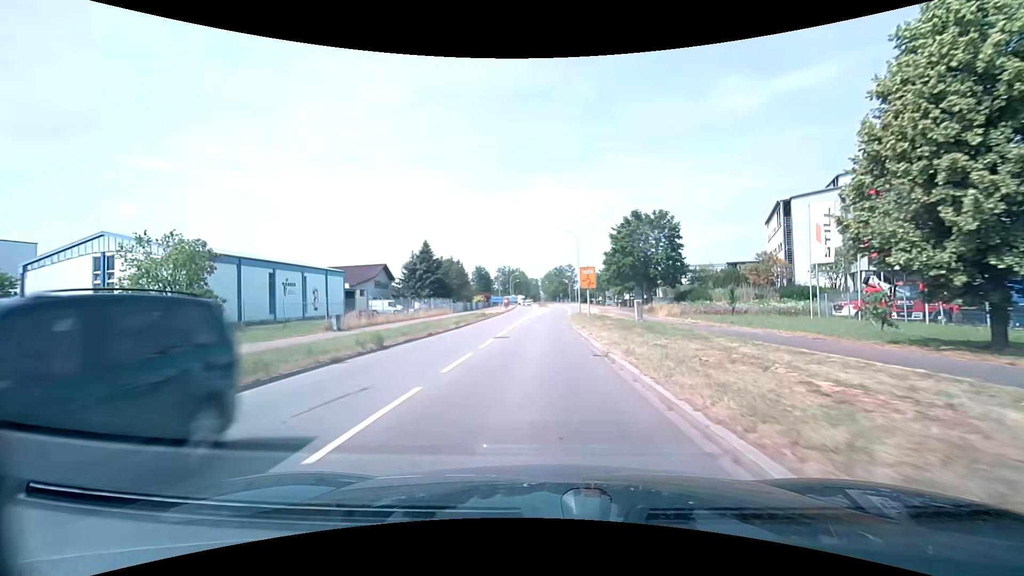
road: secondary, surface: asphalt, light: Day
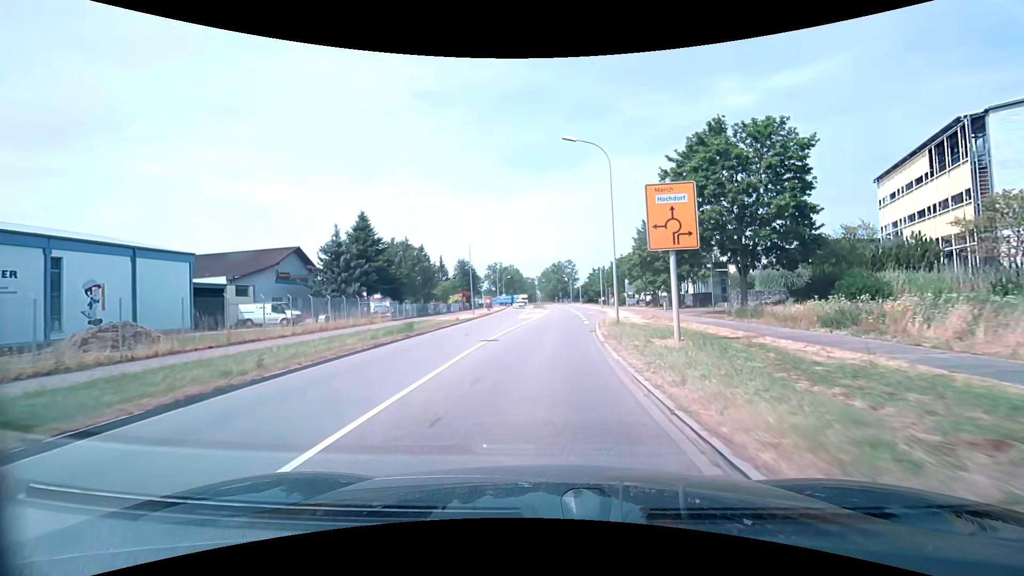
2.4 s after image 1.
(0.0, +29.1) m; 0°
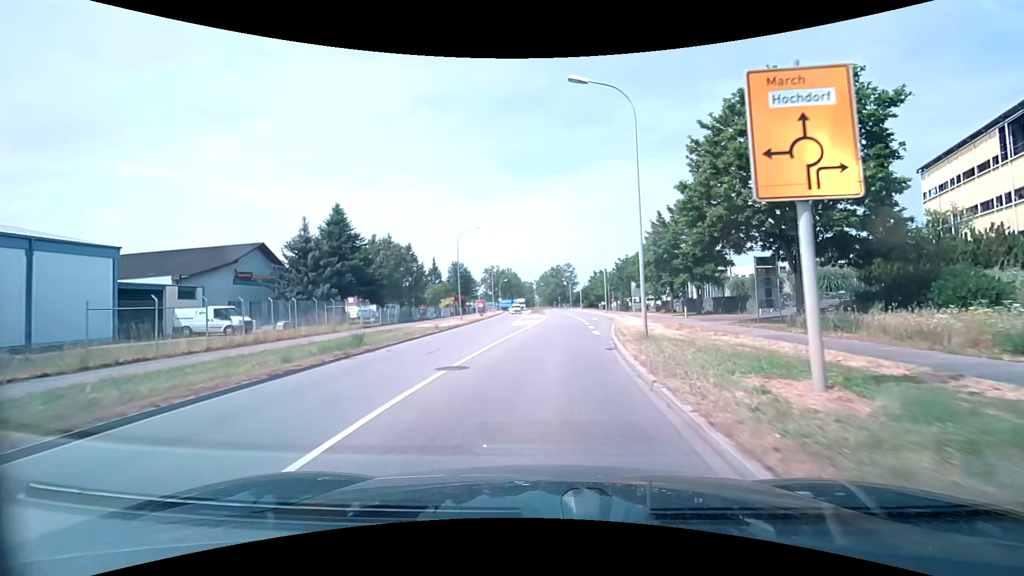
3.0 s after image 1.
(0.0, +6.9) m; 0°
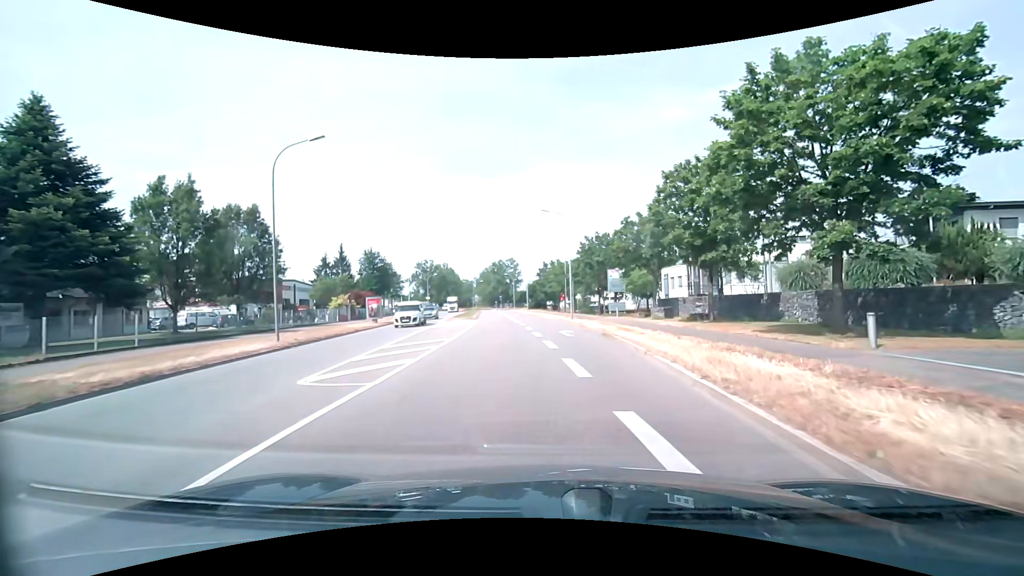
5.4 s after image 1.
(+0.9, +25.6) m; +6°
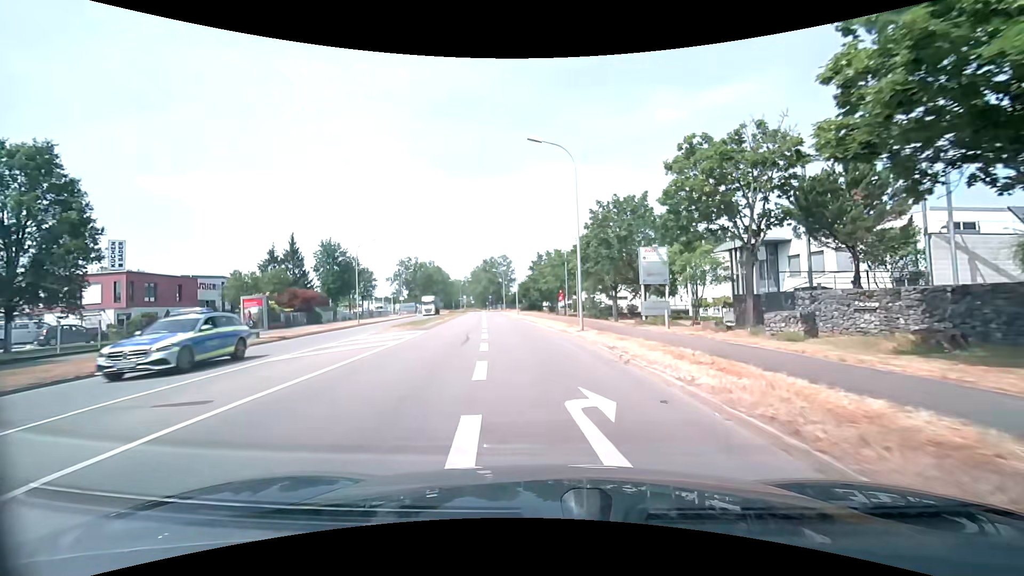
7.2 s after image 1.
(+0.6, +18.1) m; +1°
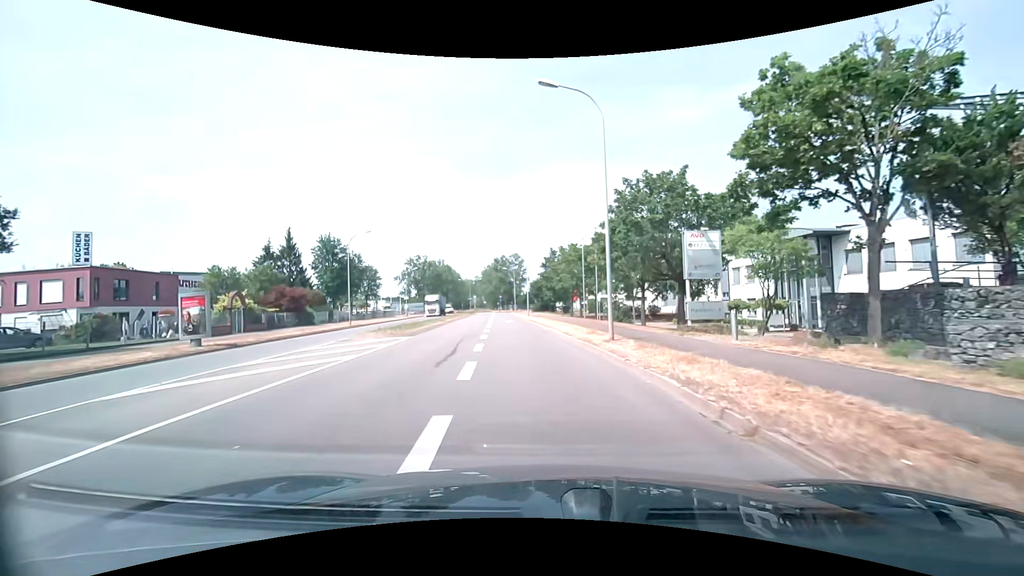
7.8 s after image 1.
(-0.1, +6.1) m; -1°
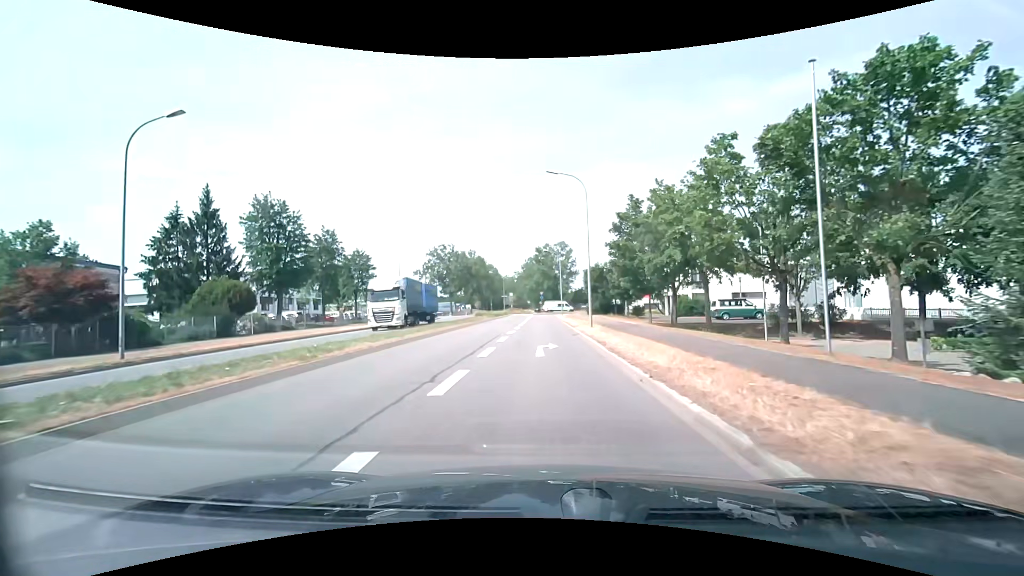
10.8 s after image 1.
(-1.8, +31.7) m; -5°
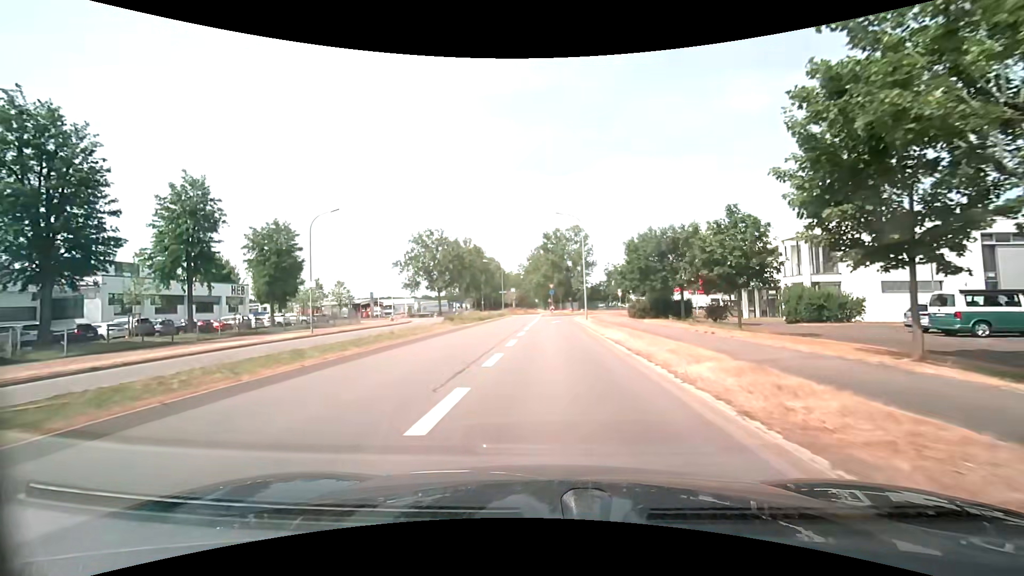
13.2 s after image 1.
(-0.5, +26.5) m; -1°
(0, +10) (0, +20) (0, +30) (0, +40) (0, +50) (+2, +60) (+6, +69) (+13, +76) (+22, +81) (+32, +83) m
